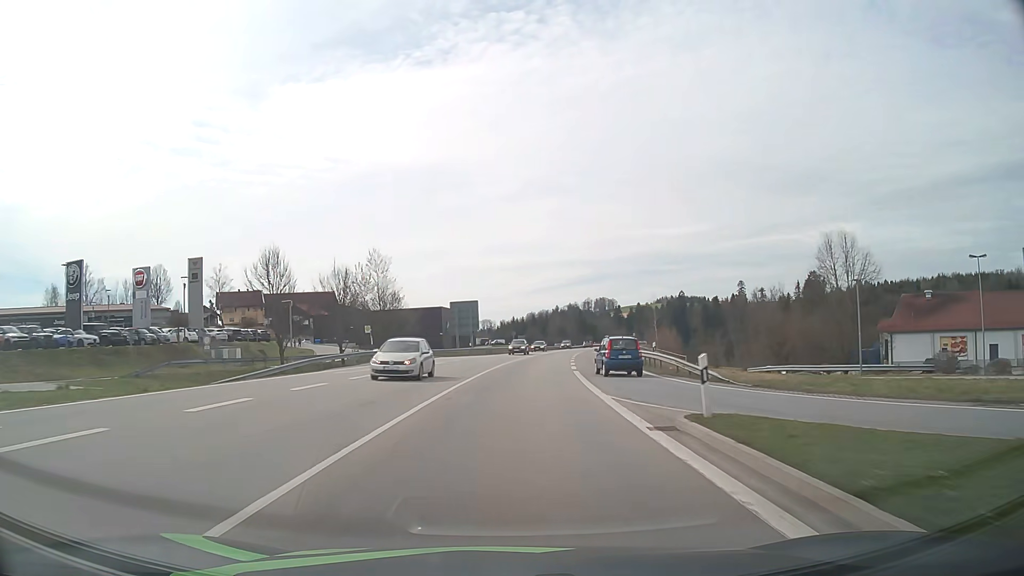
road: primary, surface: asphalt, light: Day
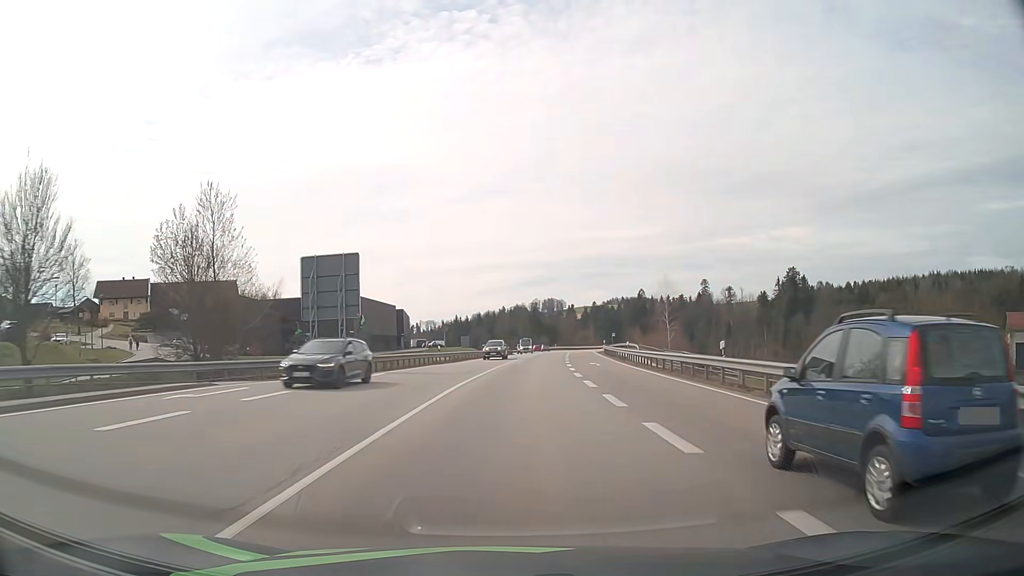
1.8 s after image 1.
(+1.5, +38.5) m; +5°
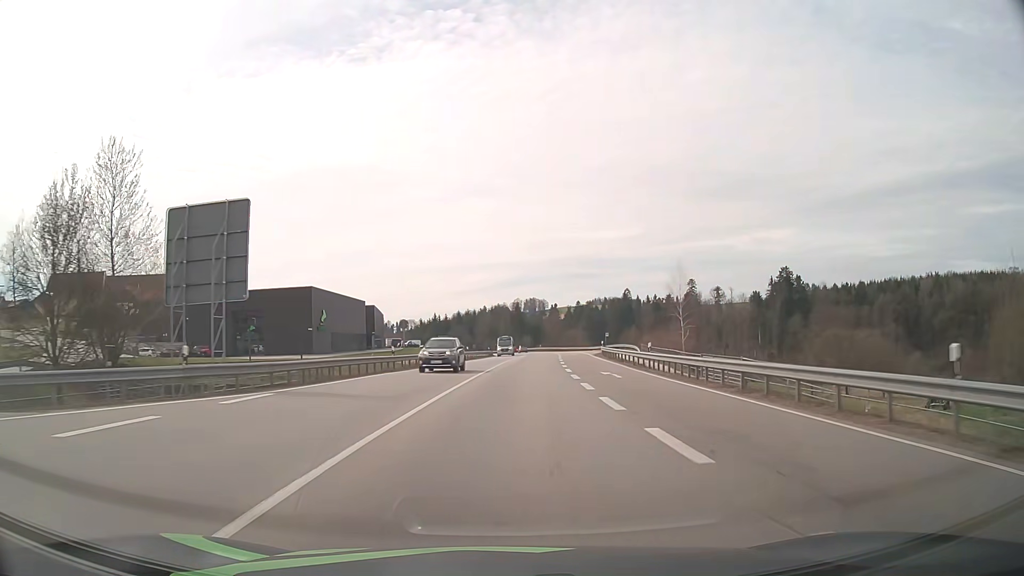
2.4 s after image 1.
(+0.2, +12.7) m; +2°
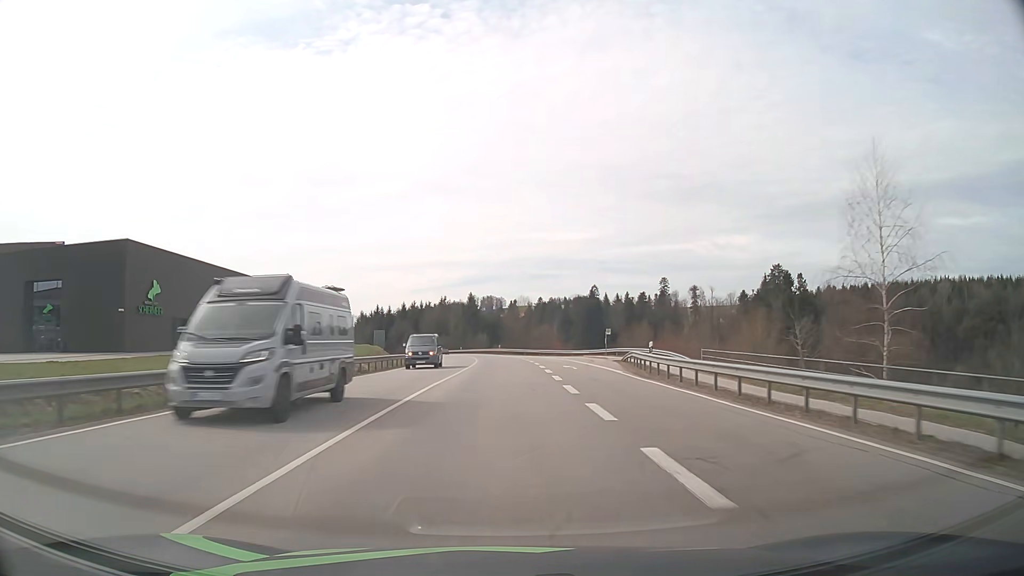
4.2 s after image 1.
(+1.4, +38.1) m; +4°
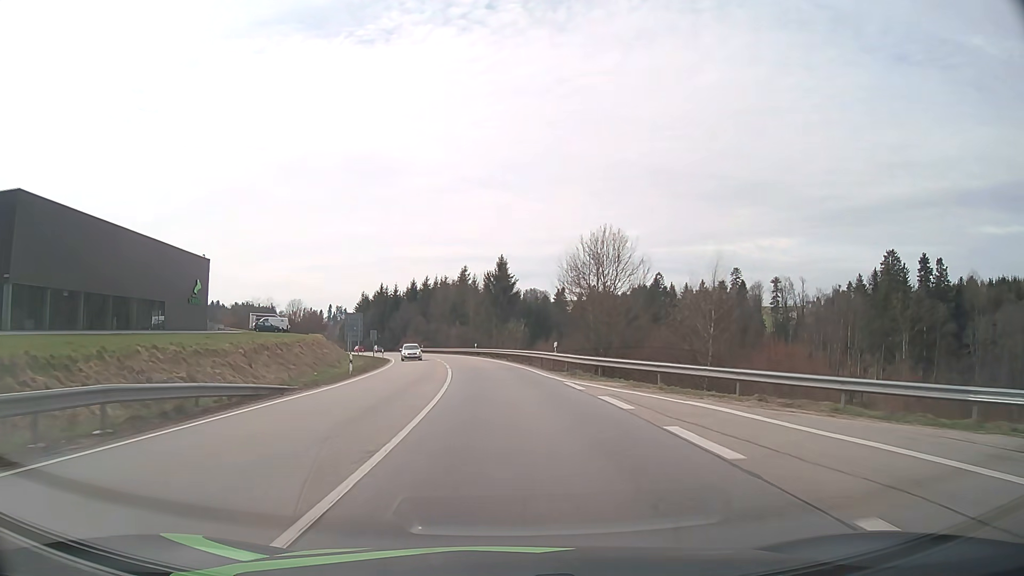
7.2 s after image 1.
(-1.2, +64.1) m; -4°
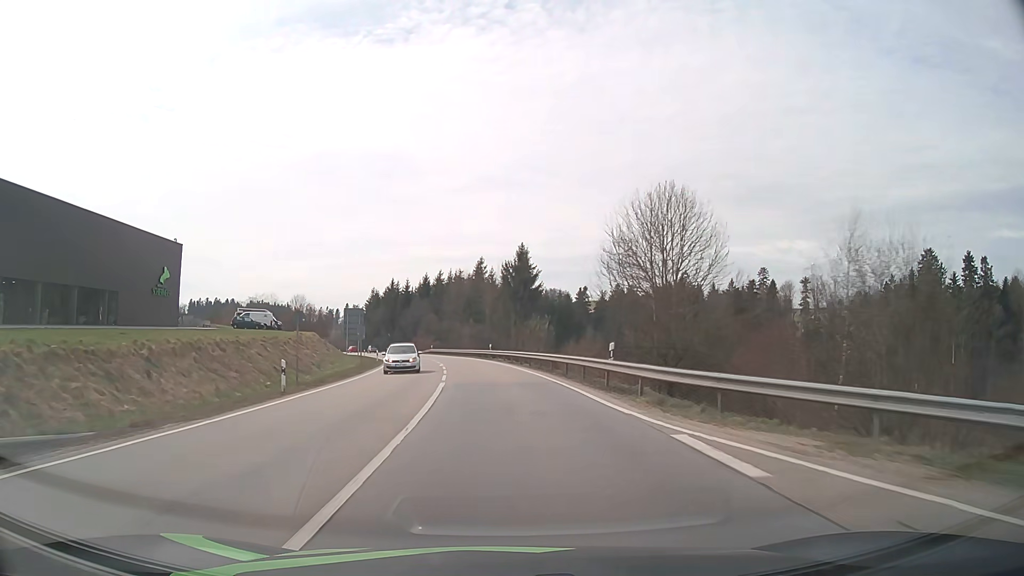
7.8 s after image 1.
(-0.2, +12.9) m; -2°
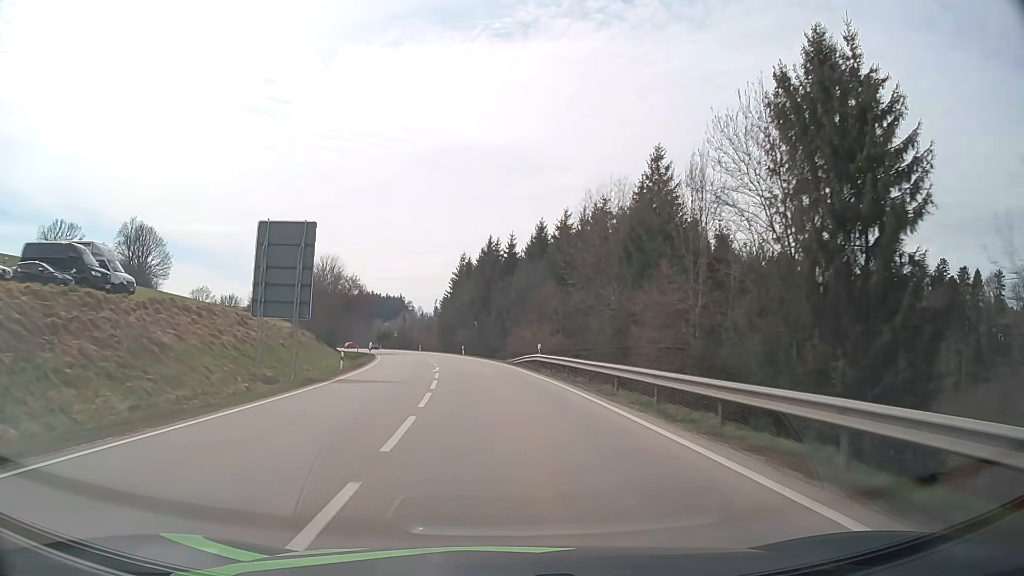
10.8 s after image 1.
(-6.0, +65.2) m; -10°
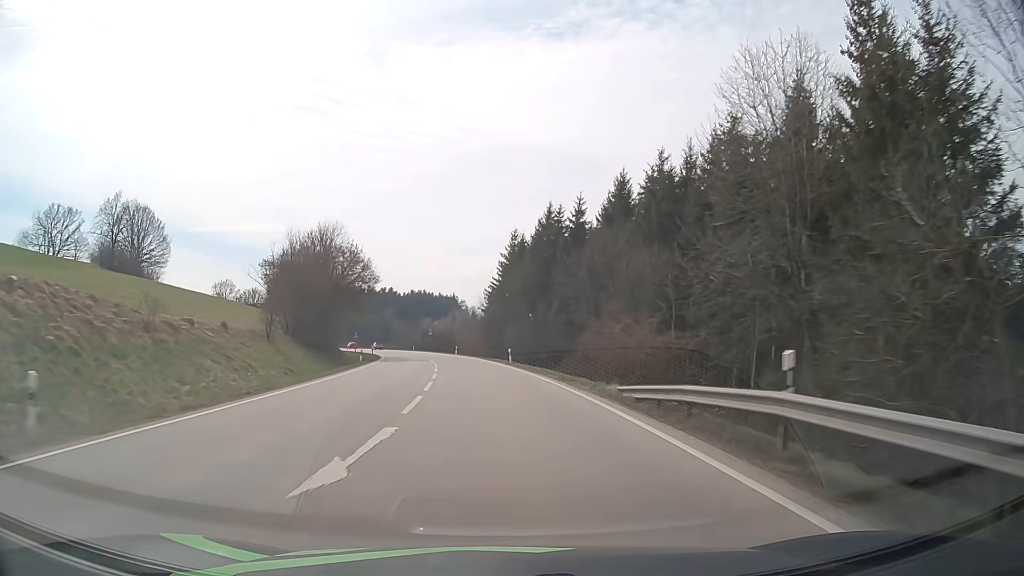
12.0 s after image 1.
(-1.0, +26.7) m; -5°
(0, +10) (-1, +20) (-1, +30) (-2, +40) (-4, +50) (-5, +60) (-7, +70) (-9, +79) (-12, +89) (-14, +99) m
